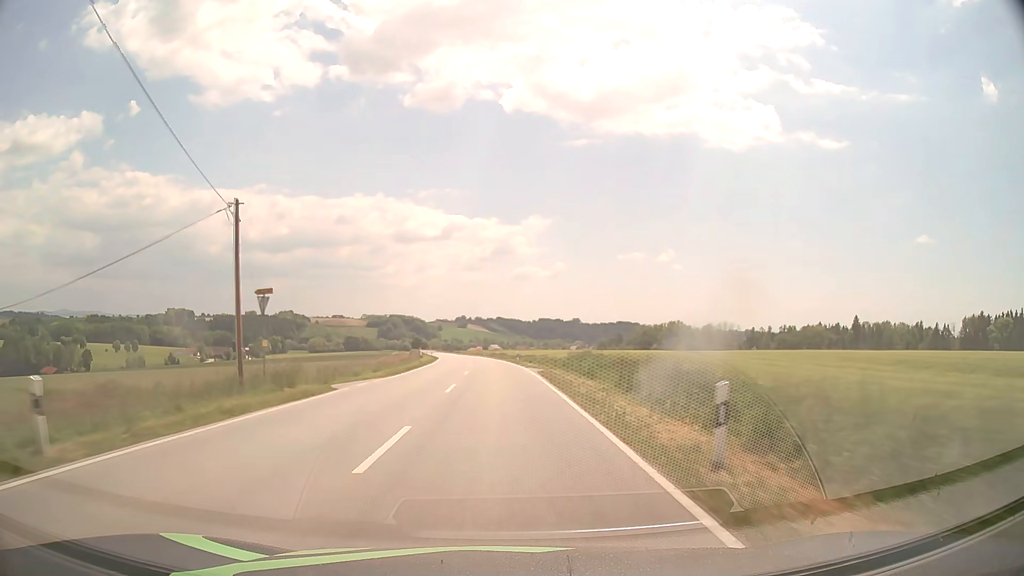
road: secondary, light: Day
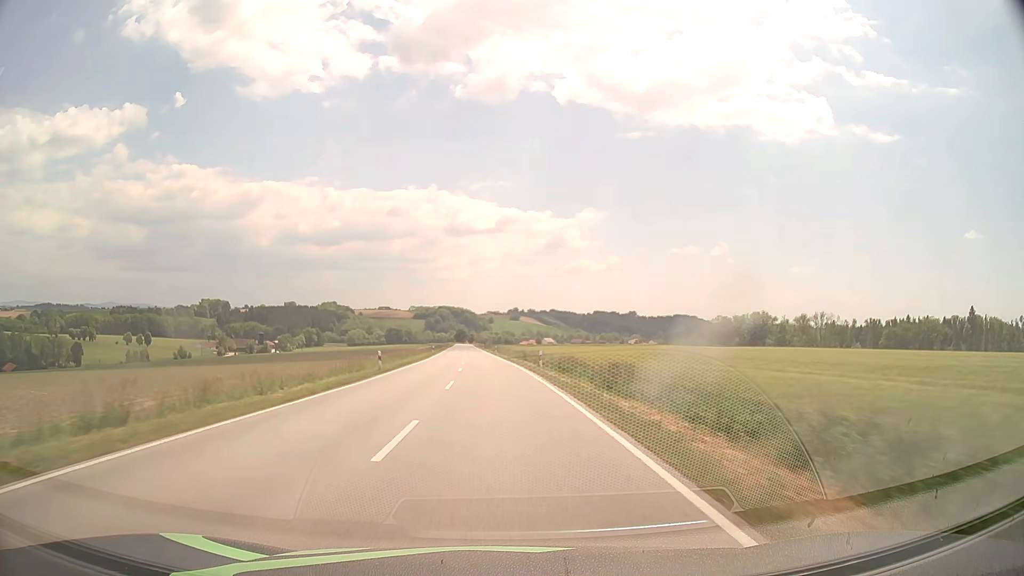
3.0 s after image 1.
(-2.3, +71.1) m; -4°
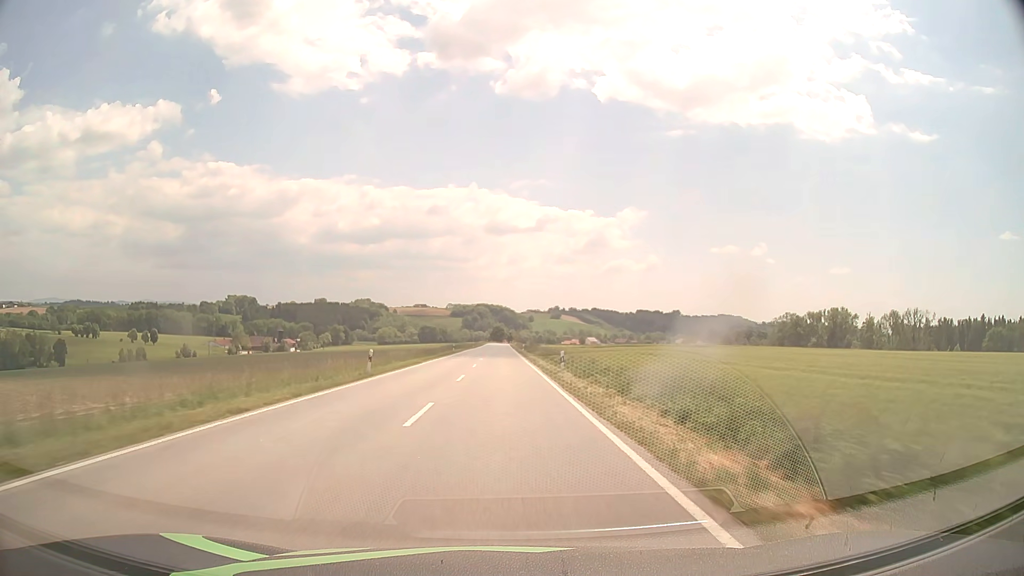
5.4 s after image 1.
(-1.9, +56.9) m; -4°
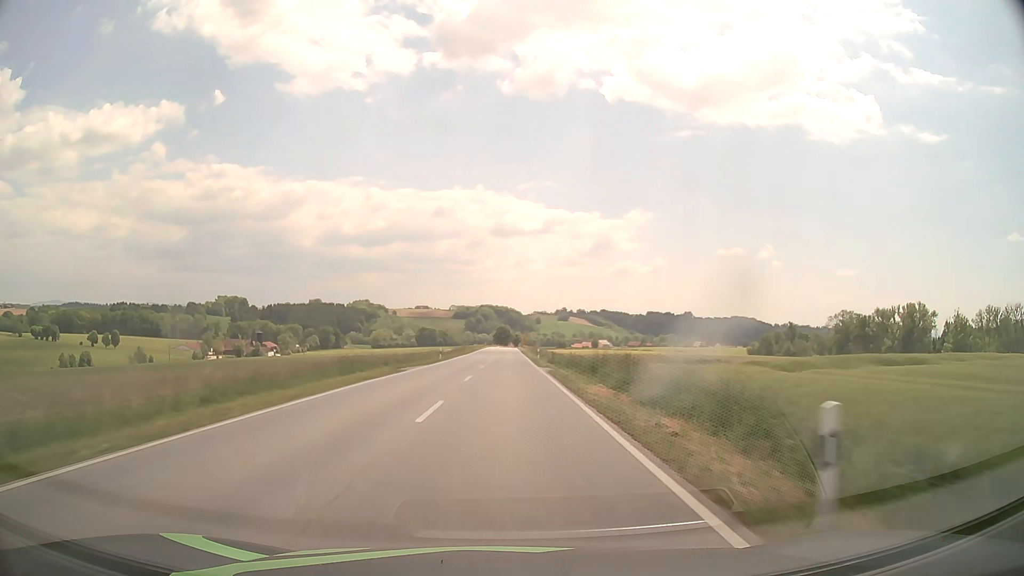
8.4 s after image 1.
(-0.3, +71.1) m; 0°
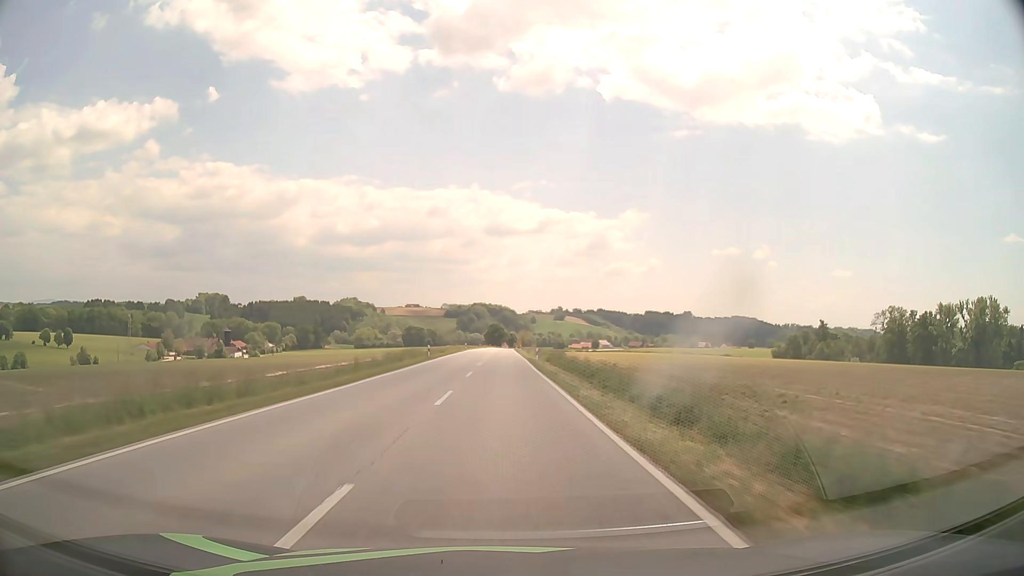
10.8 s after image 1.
(+0.2, +56.8) m; 0°
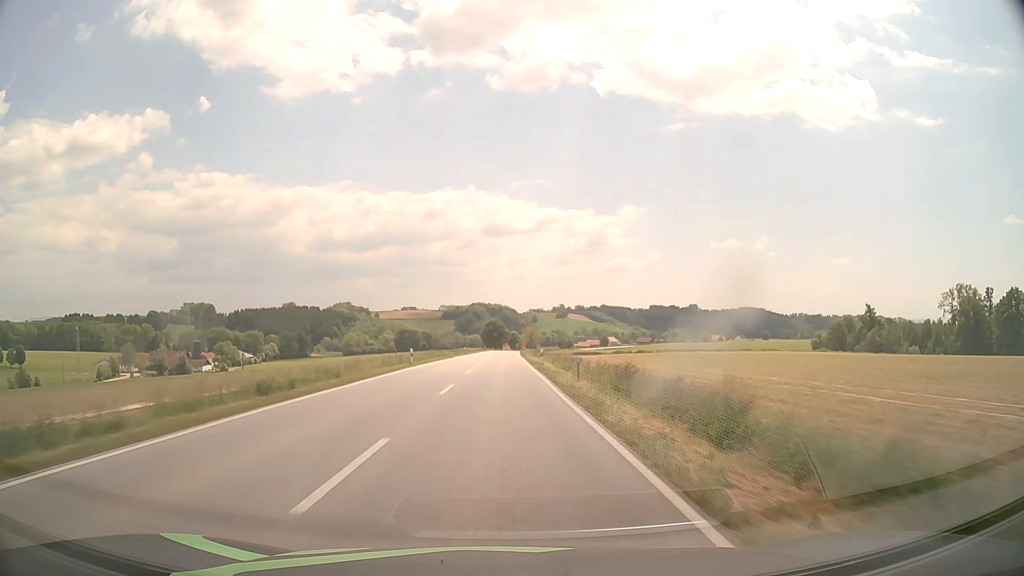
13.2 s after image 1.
(+0.1, +56.7) m; 0°
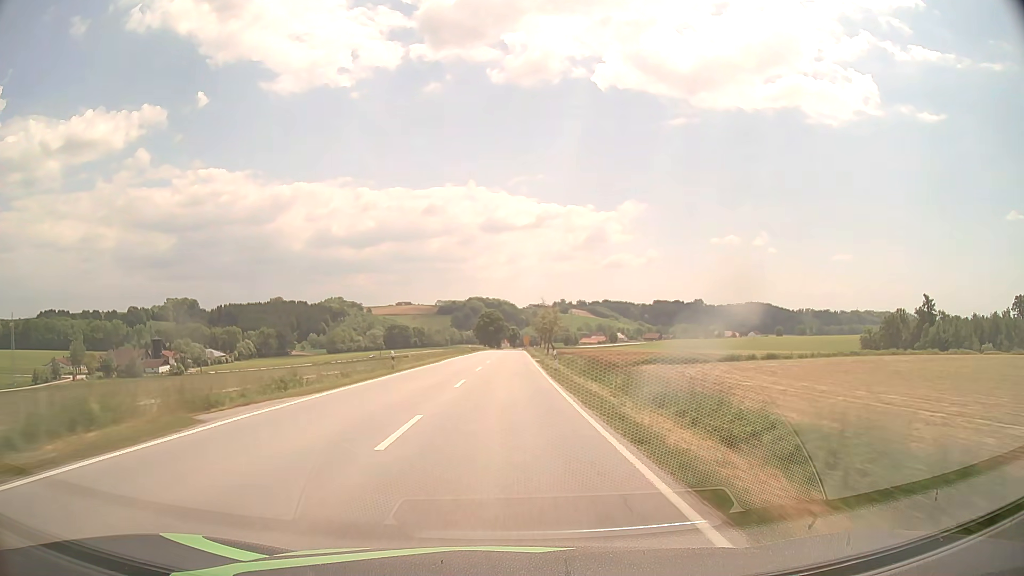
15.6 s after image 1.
(-0.1, +56.8) m; 0°
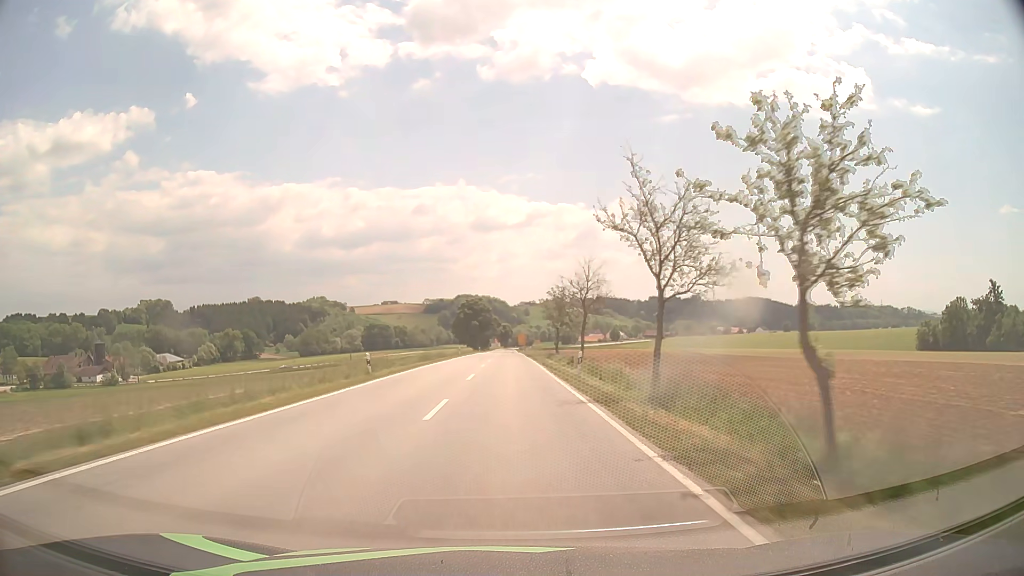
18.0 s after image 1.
(+0.4, +56.9) m; +1°
(0, +10) (0, +20) (0, +30) (0, +40) (0, +50) (0, +60) (0, +70) (0, +80) (0, +90) (0, +100) m
